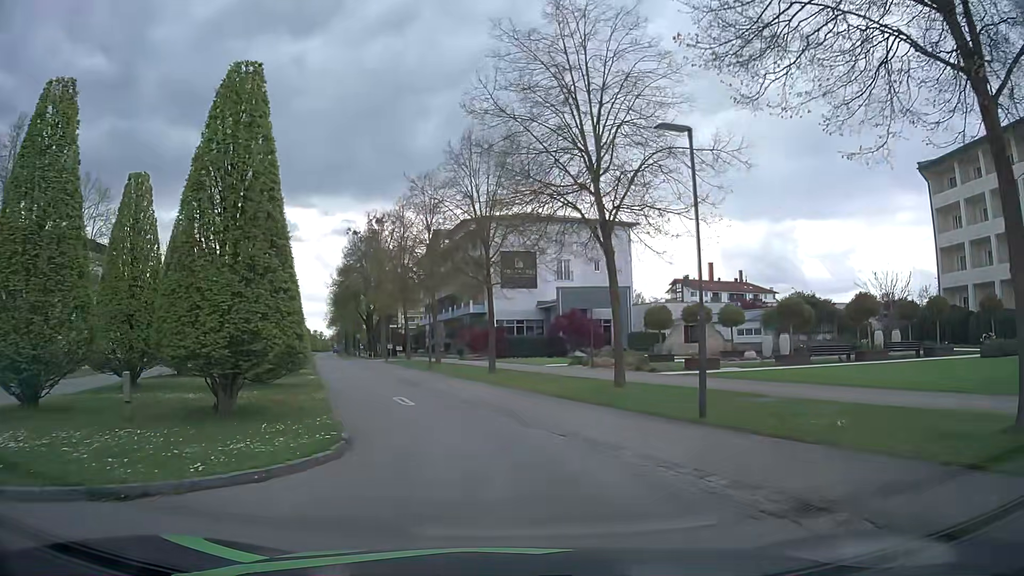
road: residential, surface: asphalt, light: Day
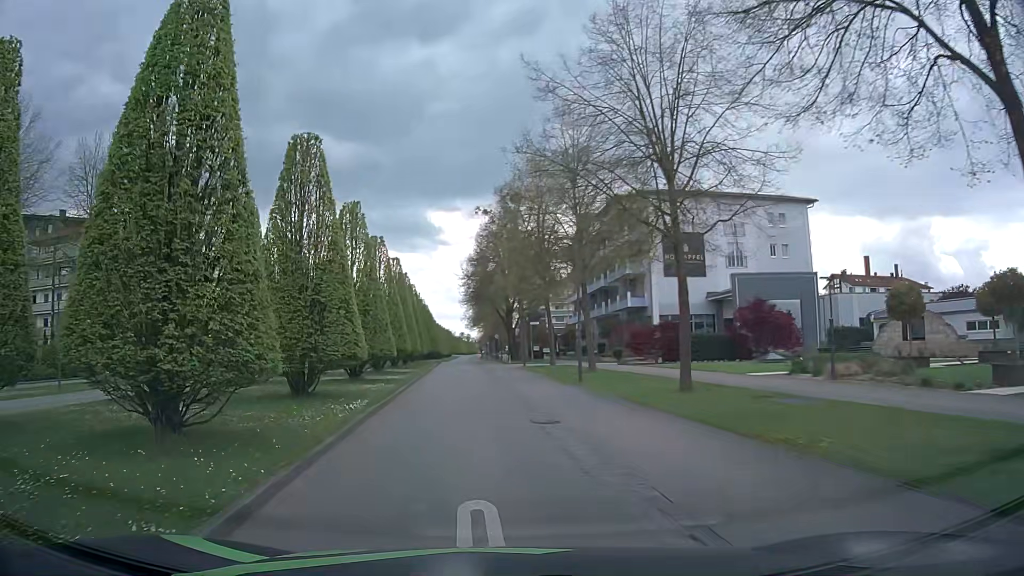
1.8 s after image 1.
(-0.9, +12.3) m; -12°
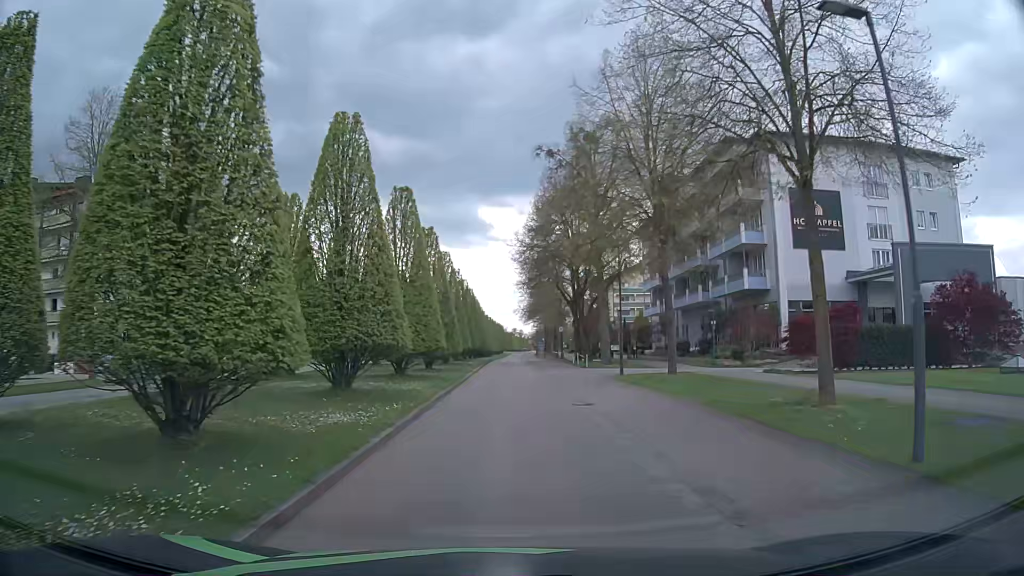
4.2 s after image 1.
(-1.3, +17.2) m; -5°
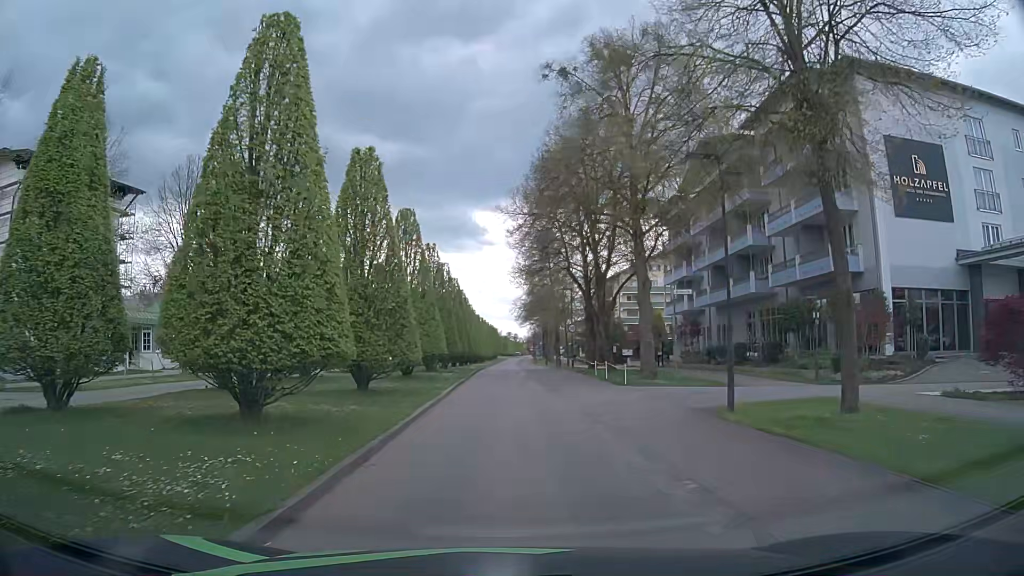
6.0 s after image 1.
(+0.1, +13.4) m; +1°
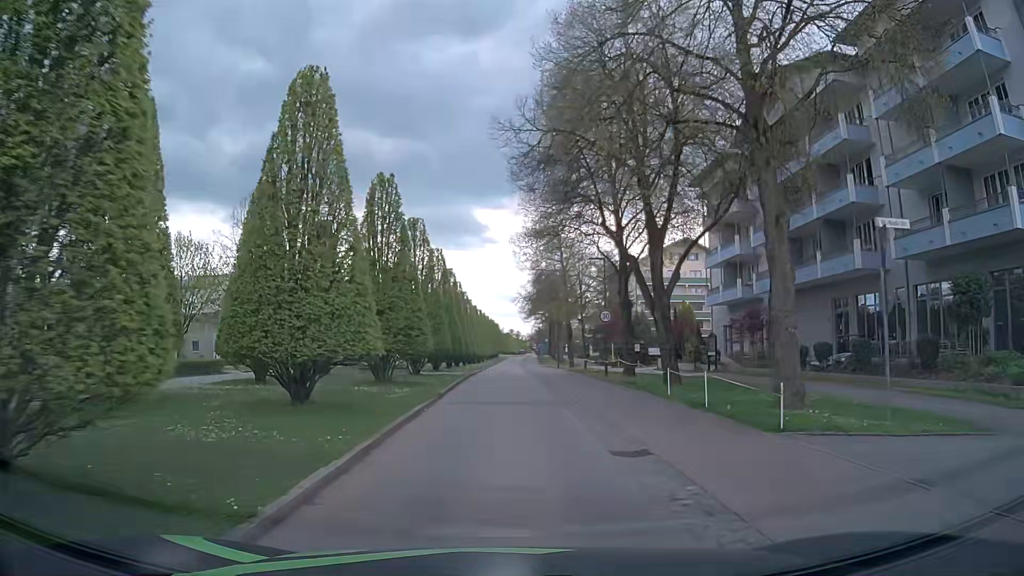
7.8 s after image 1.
(0.0, +13.7) m; -1°
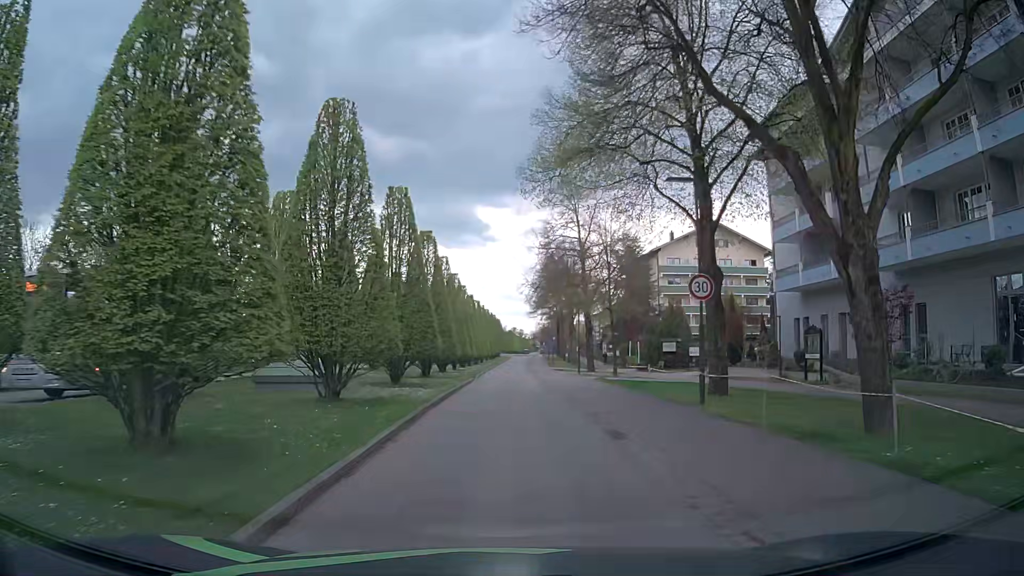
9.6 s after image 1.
(+0.2, +14.0) m; 0°
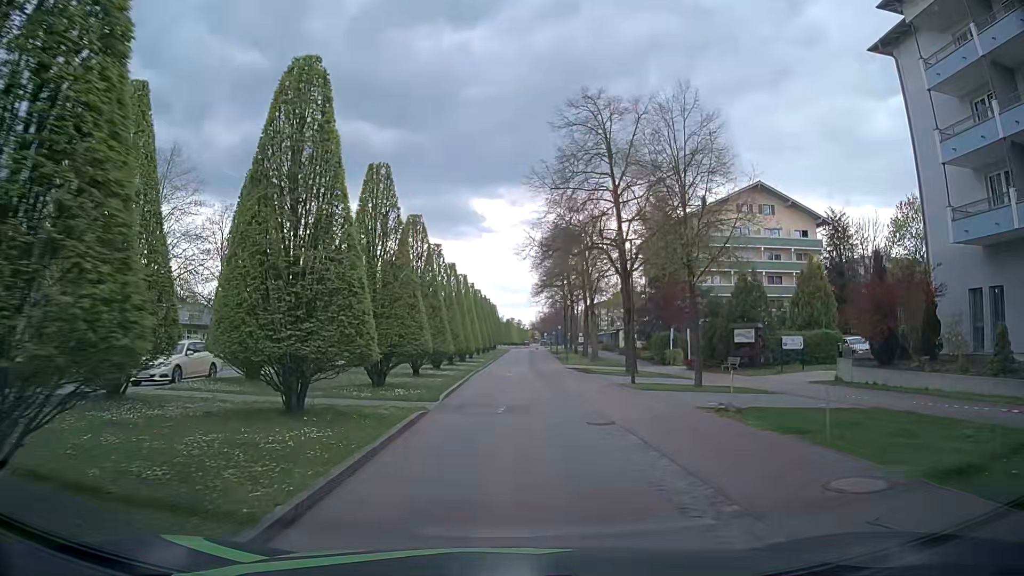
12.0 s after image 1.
(+0.2, +18.7) m; 0°
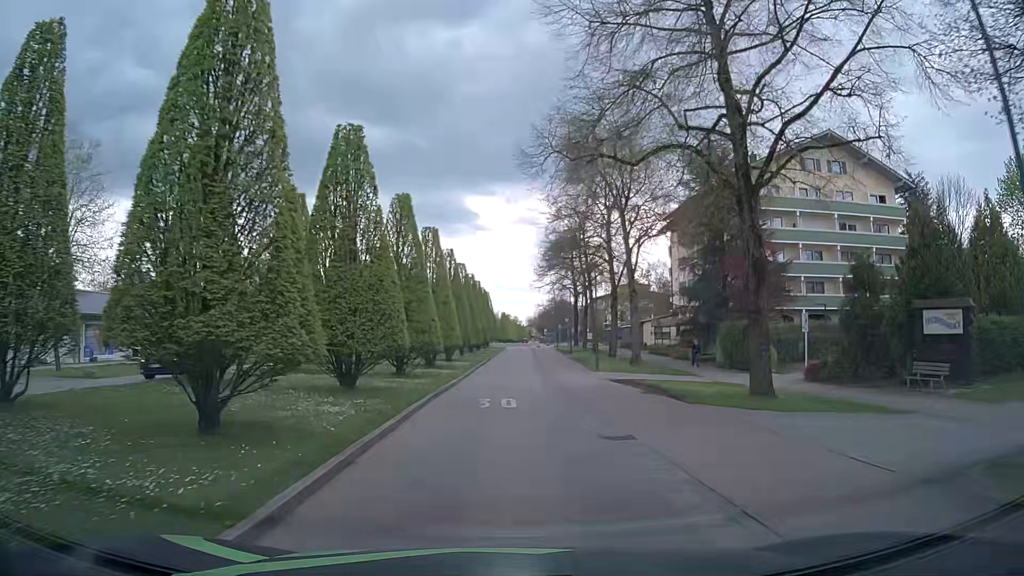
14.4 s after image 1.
(+0.5, +19.3) m; +2°
